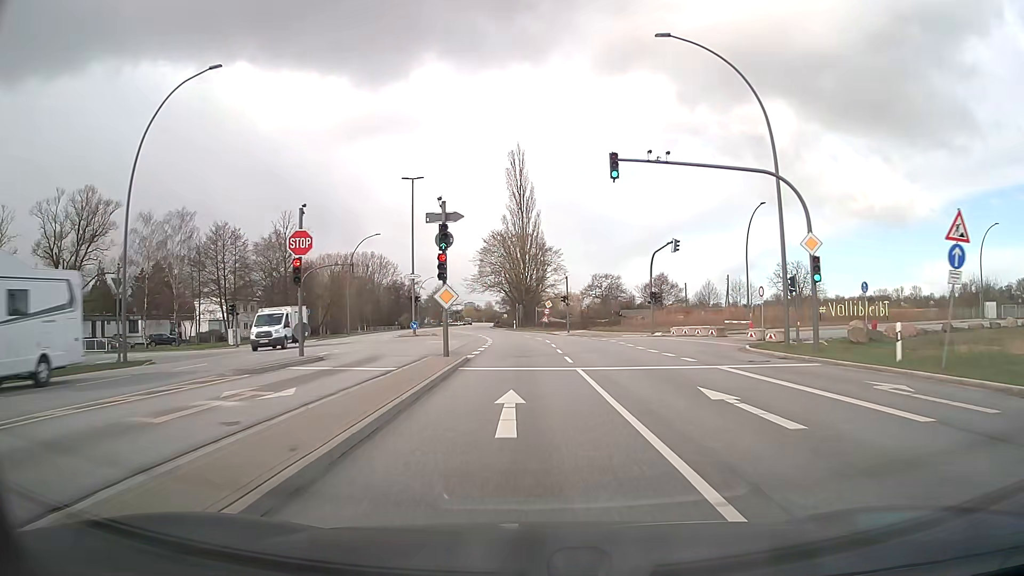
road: secondary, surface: asphalt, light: Day
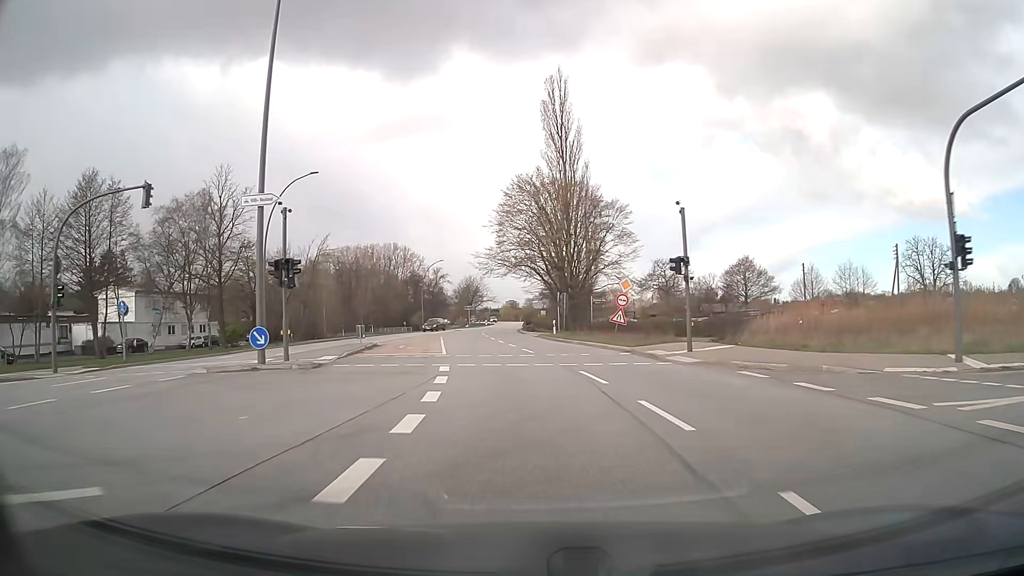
(-0.6, +36.3) m; -3°
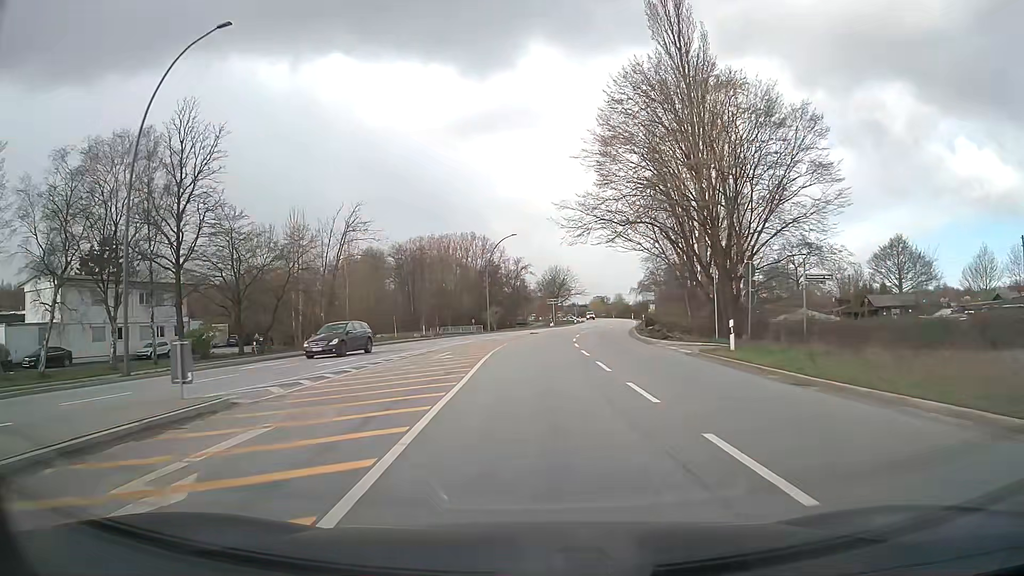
(-1.9, +26.6) m; -7°
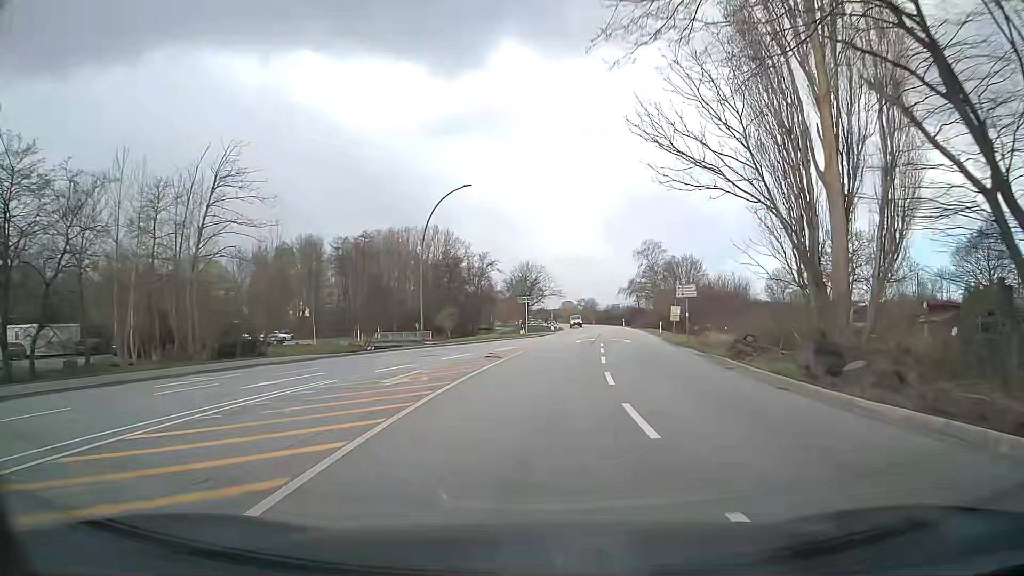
(+0.2, +27.2) m; +2°
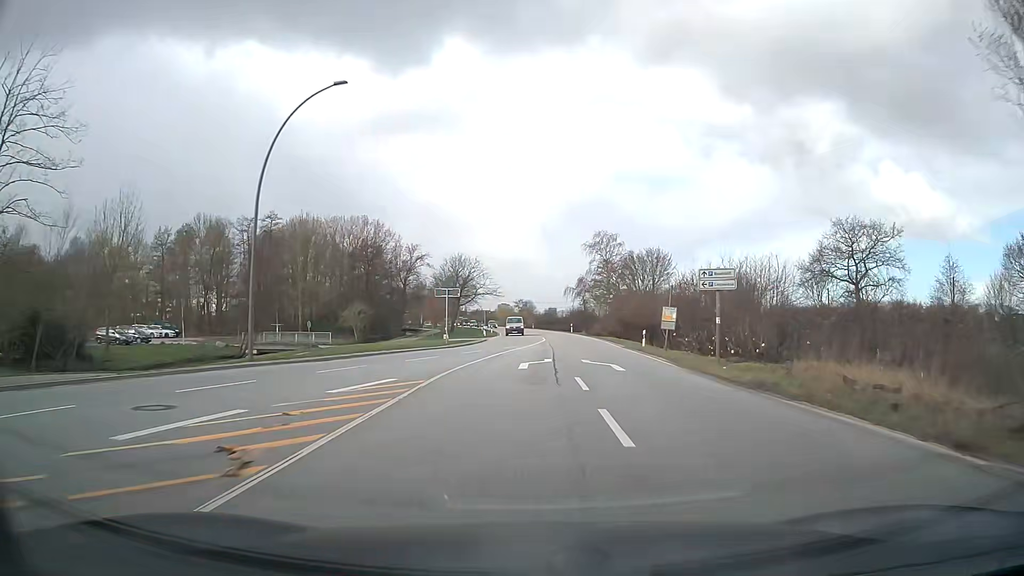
(+0.9, +18.6) m; +6°
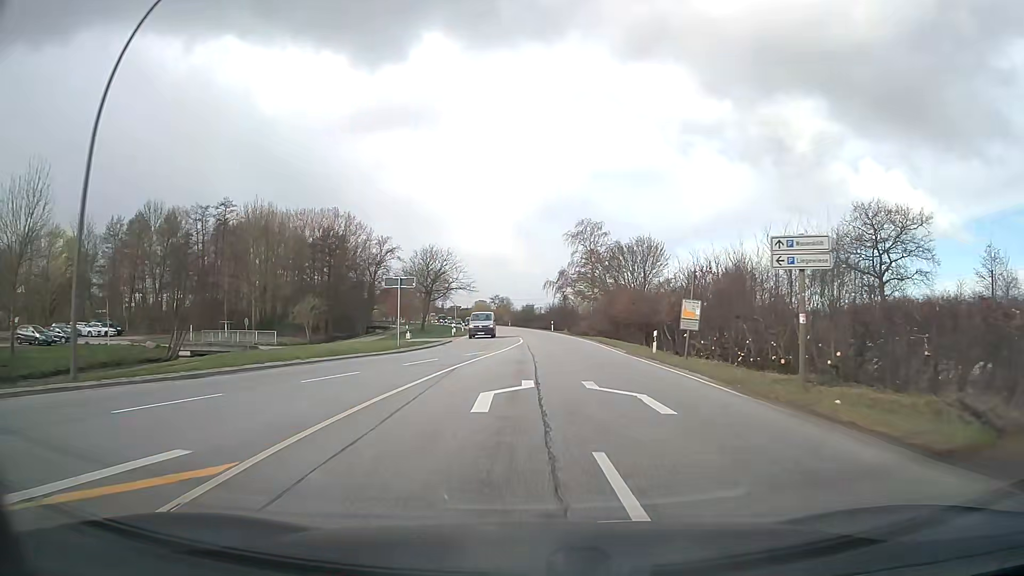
(+0.2, +9.4) m; +2°
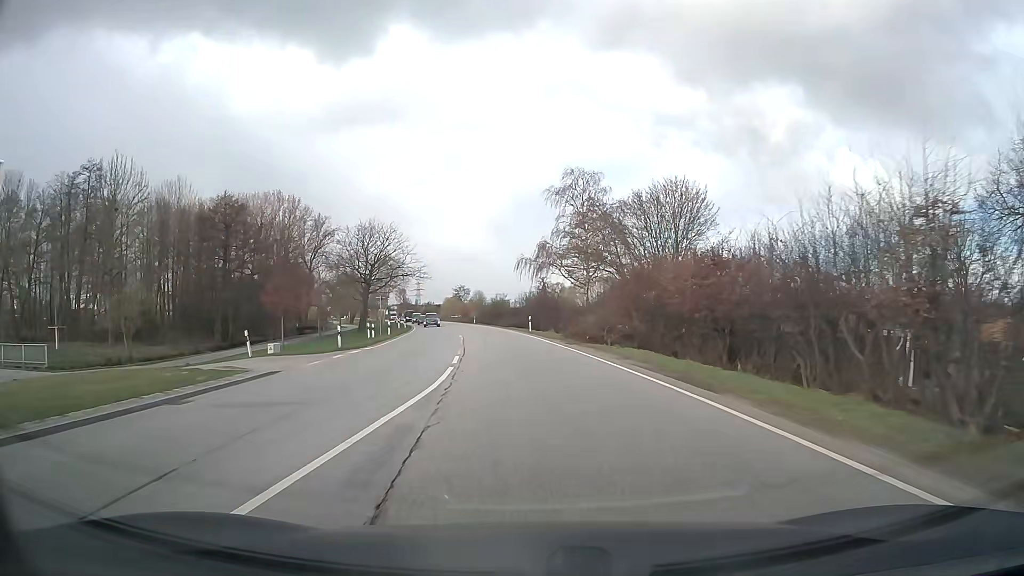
(+0.9, +28.5) m; +2°
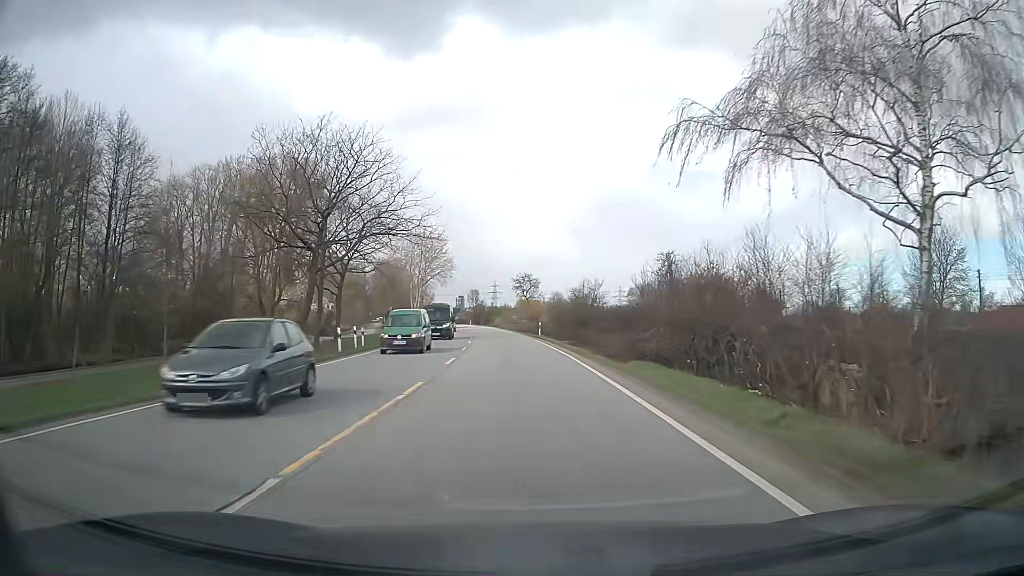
(-2.6, +48.2) m; -6°
(0, +10) (0, +20) (-1, +30) (-1, +40) (-2, +50) (-3, +60) (-4, +70) (-5, +80) (-6, +90) (-7, +100) m
